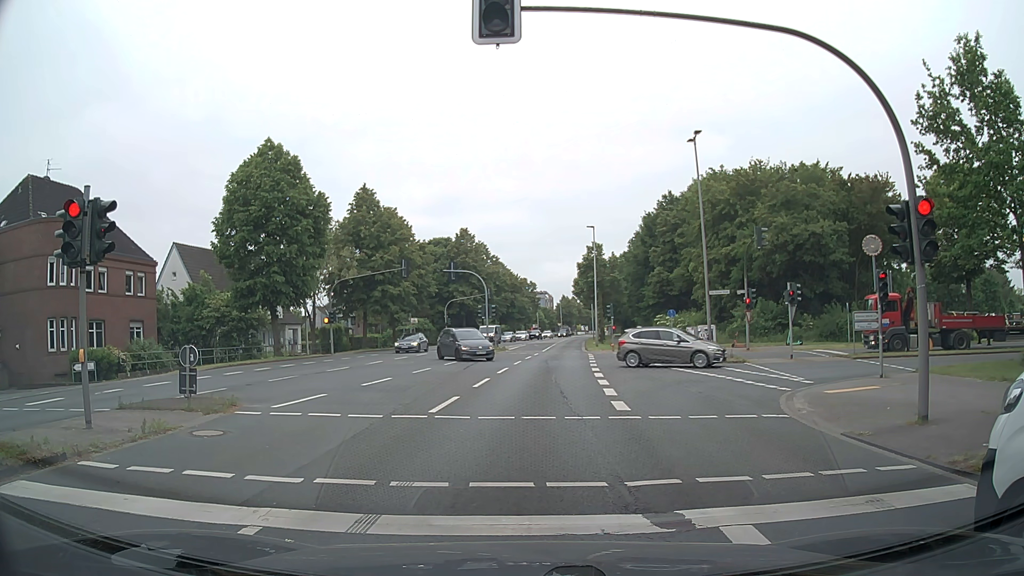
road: secondary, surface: asphalt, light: Day
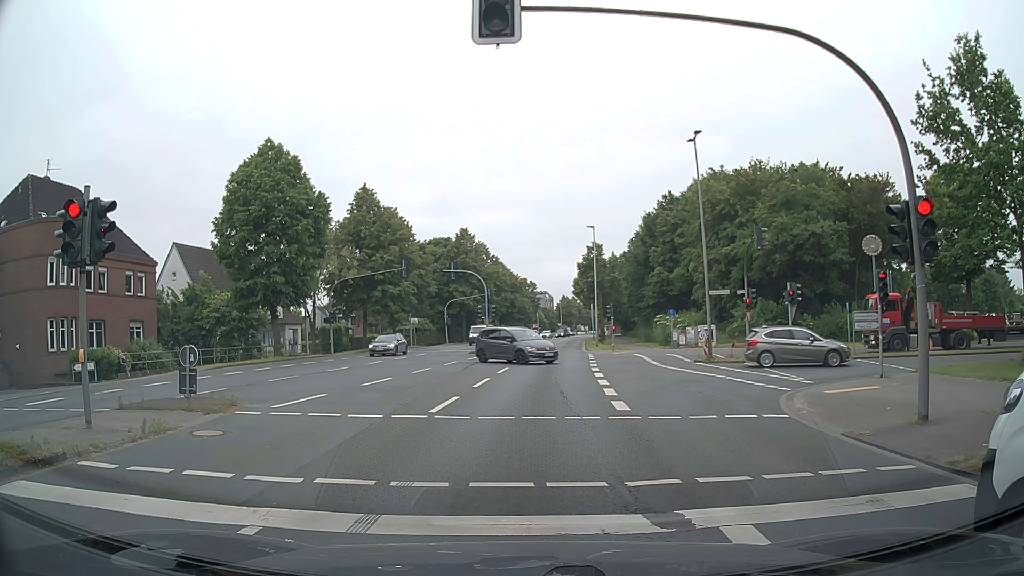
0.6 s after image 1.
(0.0, 0.0) m; 0°
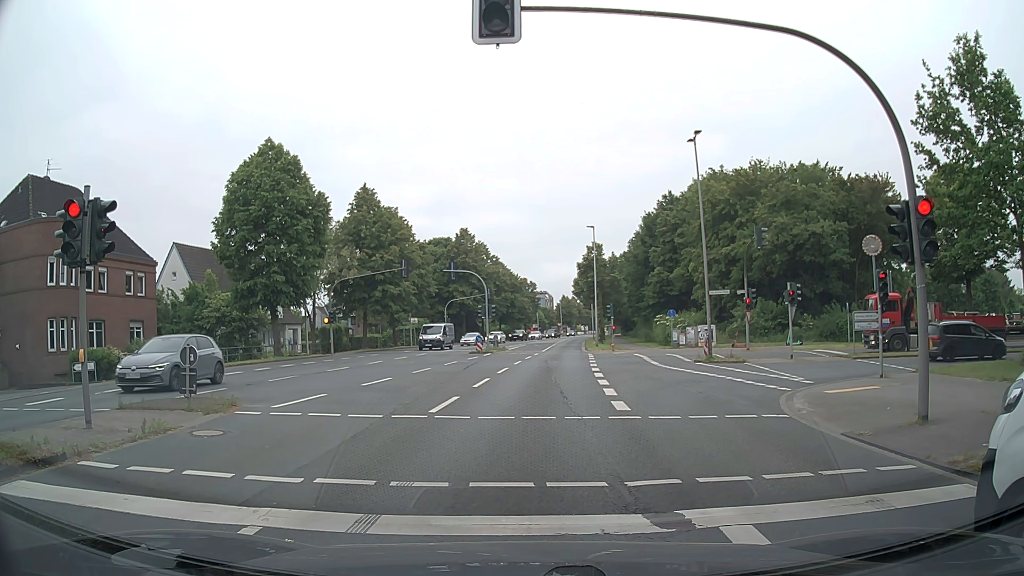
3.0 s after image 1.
(0.0, 0.0) m; 0°
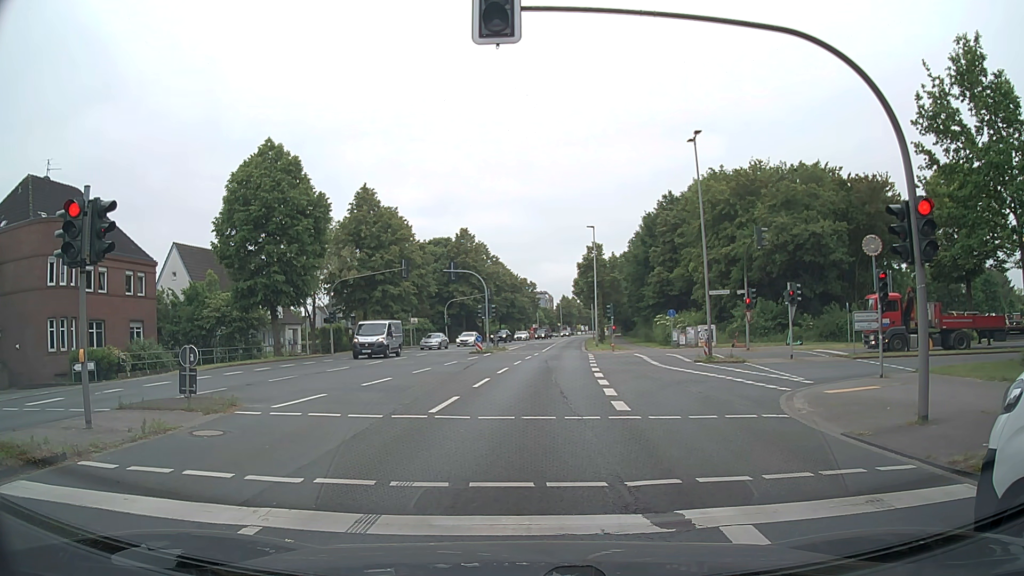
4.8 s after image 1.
(0.0, 0.0) m; 0°
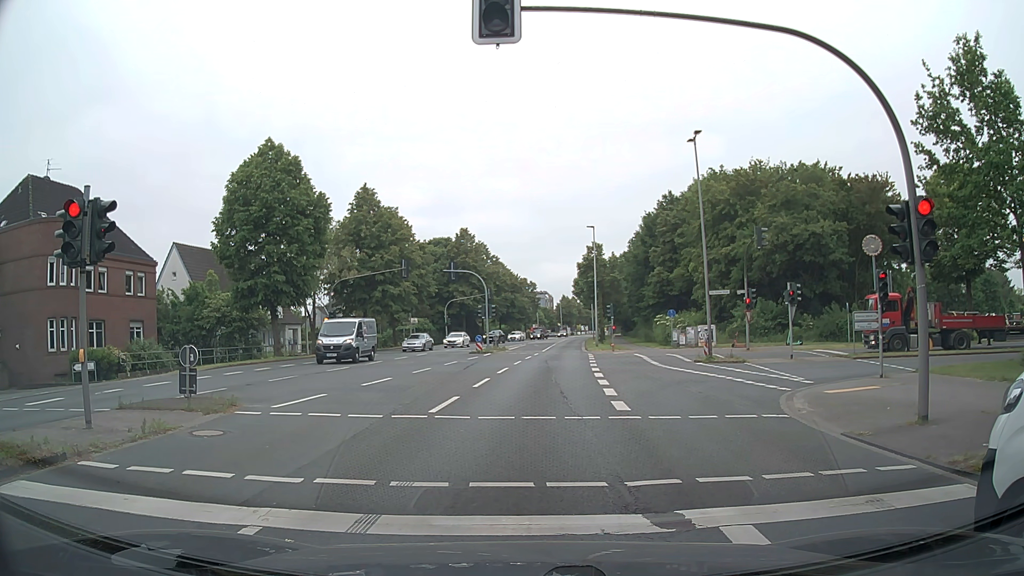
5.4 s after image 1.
(0.0, 0.0) m; 0°
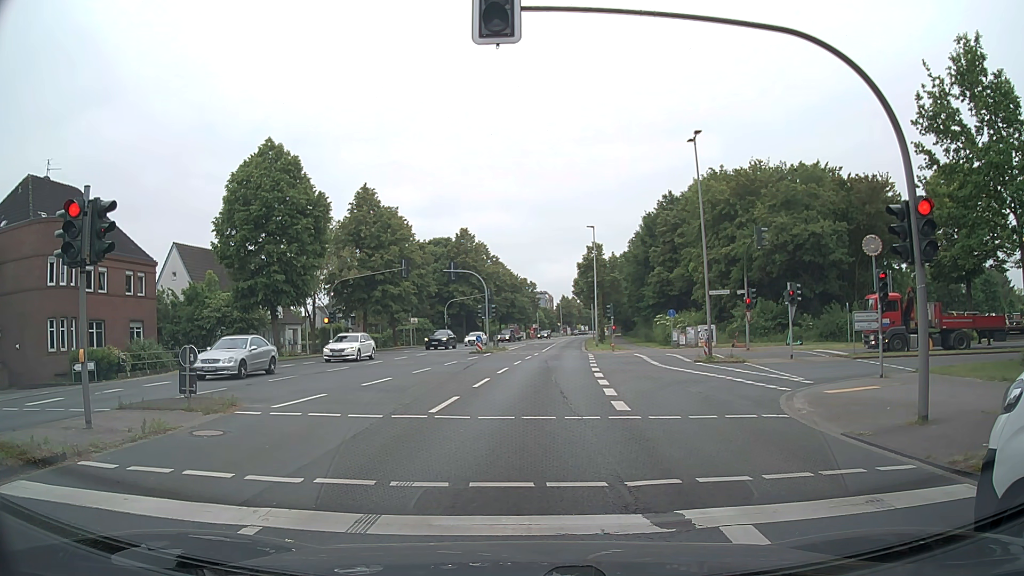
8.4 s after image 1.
(0.0, 0.0) m; 0°
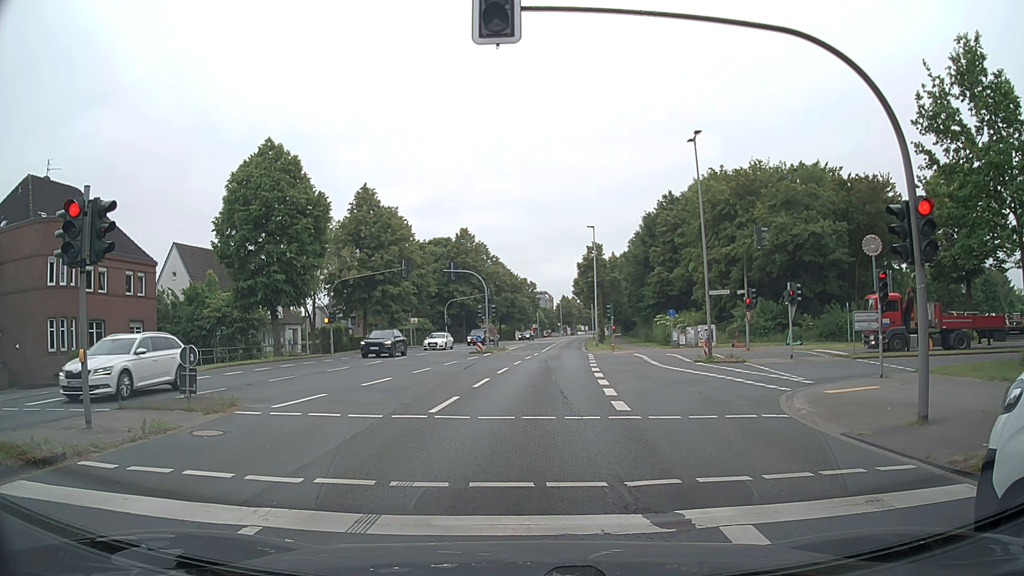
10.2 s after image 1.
(0.0, 0.0) m; 0°
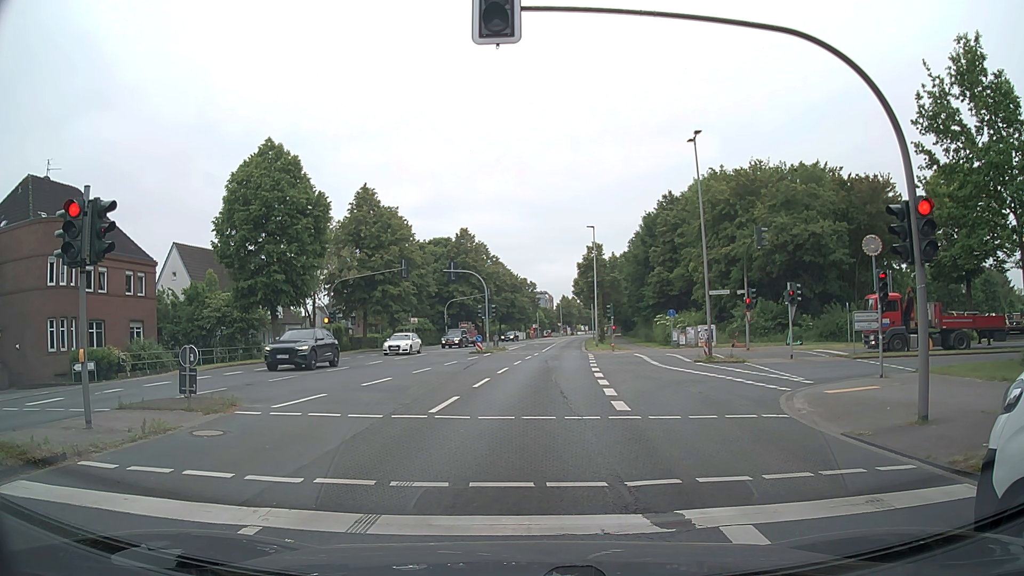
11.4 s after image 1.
(0.0, 0.0) m; 0°
(0, +10) (+1, +20) (+2, +30) (+3, +40) (+4, +50) (+5, +60) (+6, +70) (+7, +80) (+9, +90) (+10, +99) m
